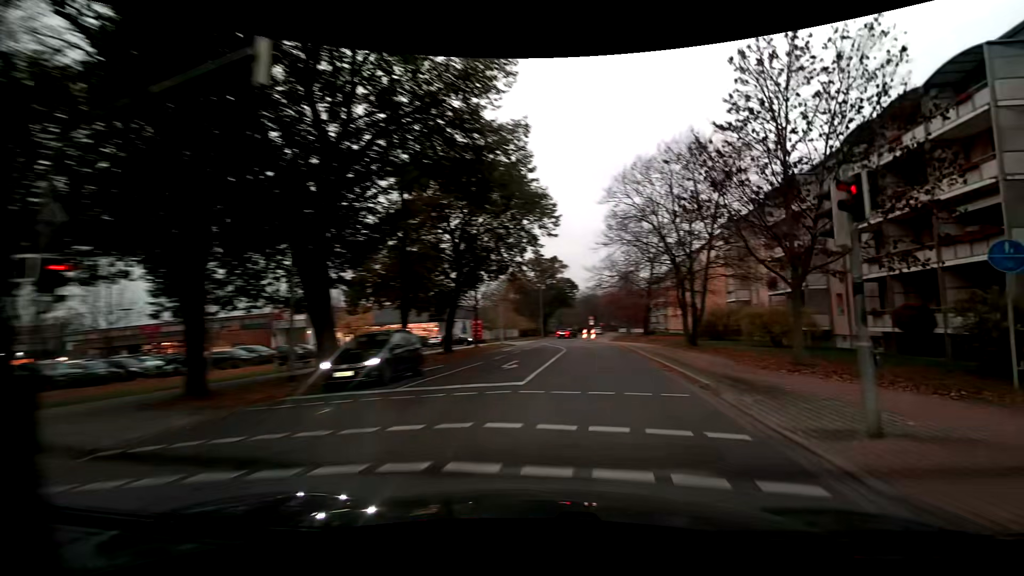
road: residential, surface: asphalt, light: Day
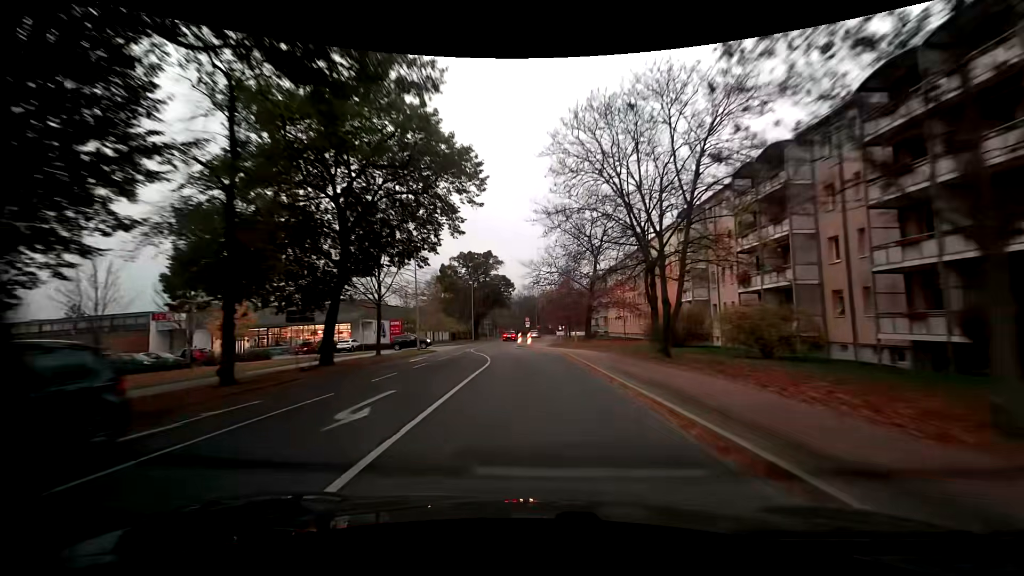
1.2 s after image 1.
(+0.7, +9.8) m; +6°
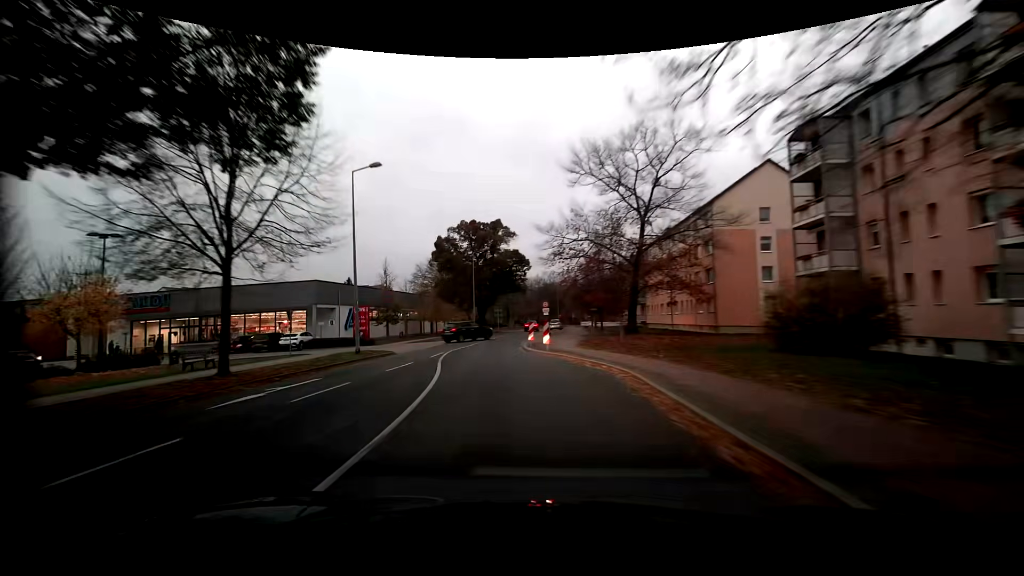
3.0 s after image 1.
(+0.1, +18.2) m; -1°
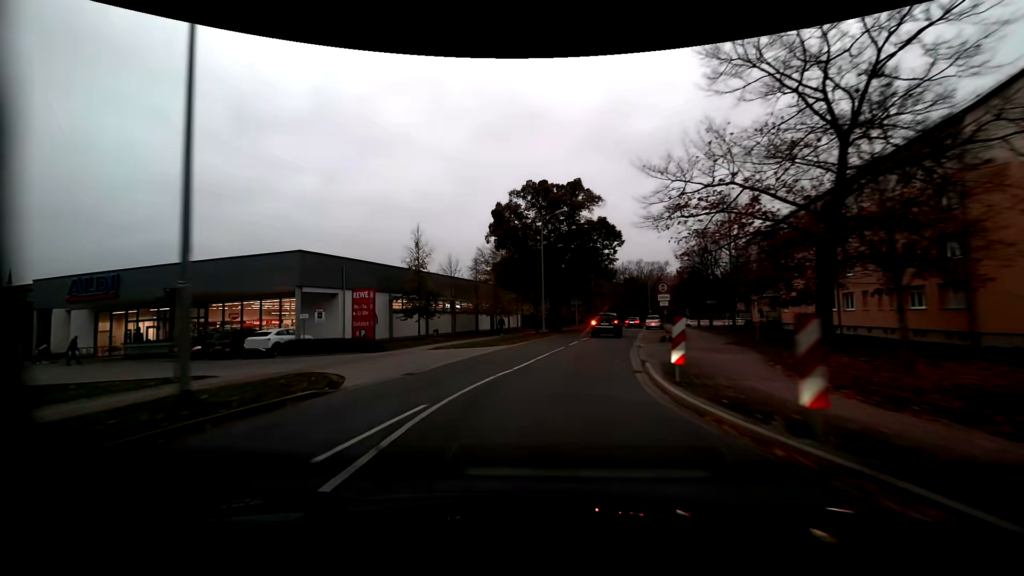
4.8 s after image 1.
(-1.6, +16.6) m; -10°
